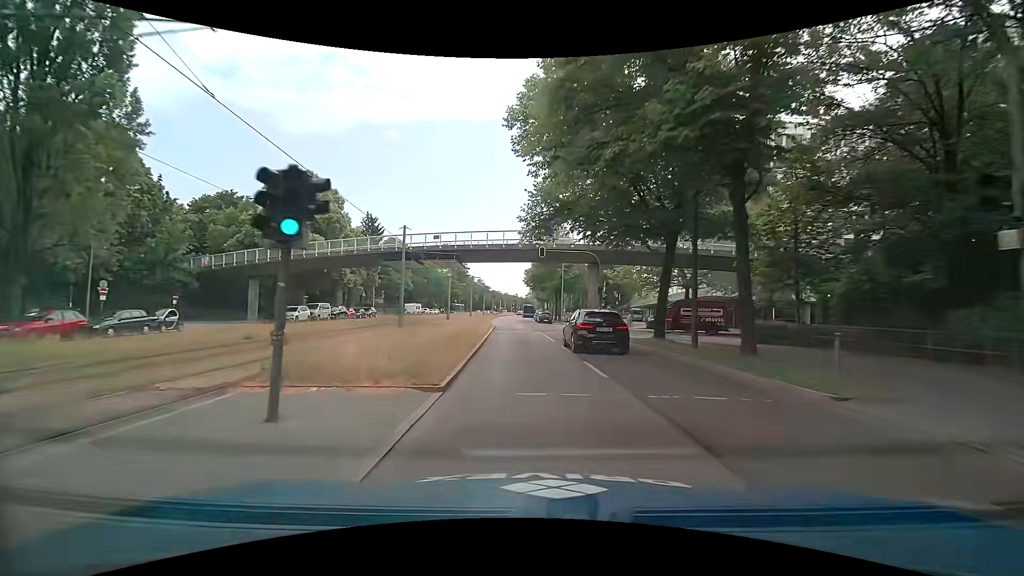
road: secondary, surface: asphalt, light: Day
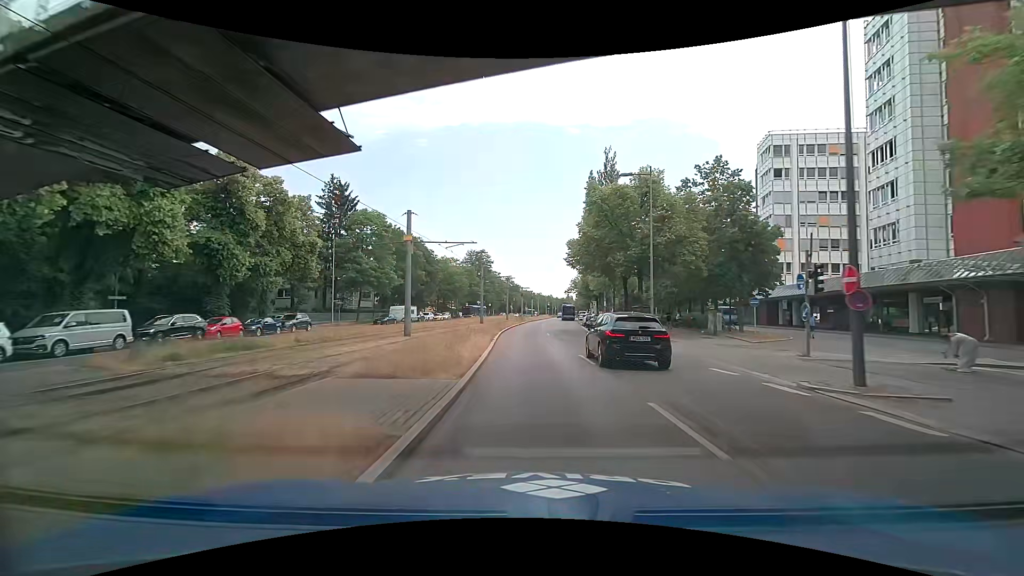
(-0.3, +33.6) m; -2°
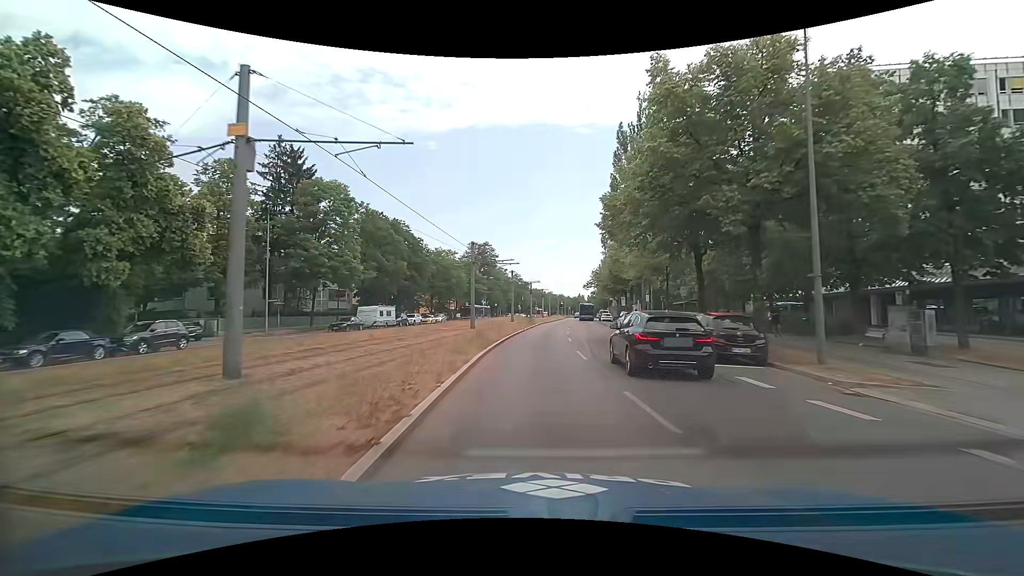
(-0.1, +17.1) m; -1°
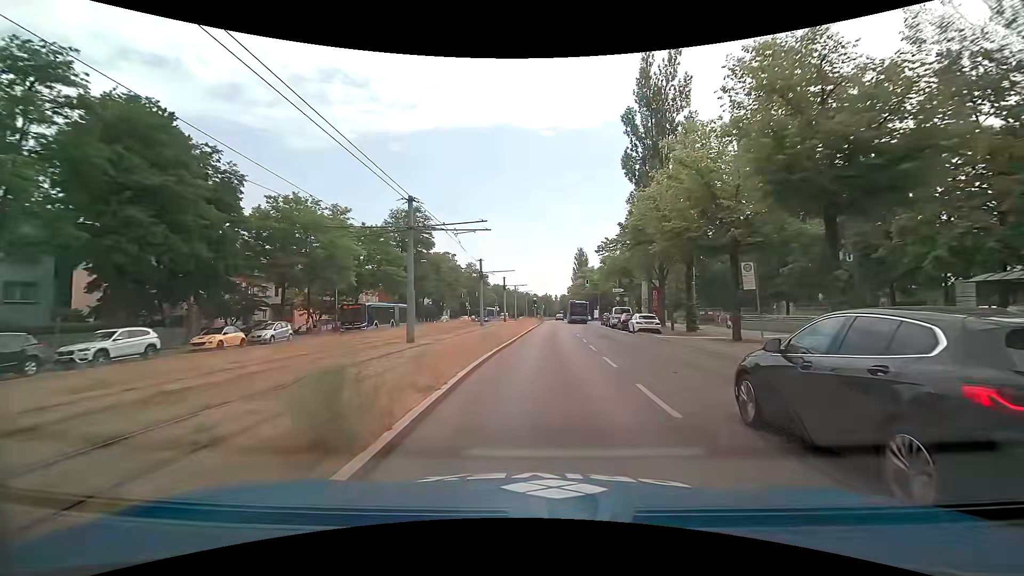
(+1.1, +44.5) m; +4°
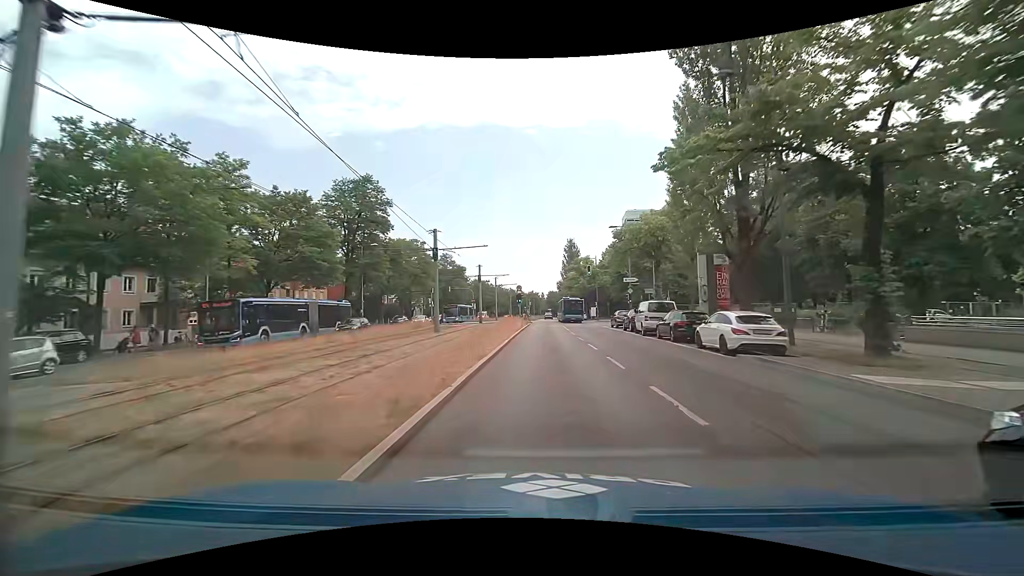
(+0.2, +17.9) m; +2°
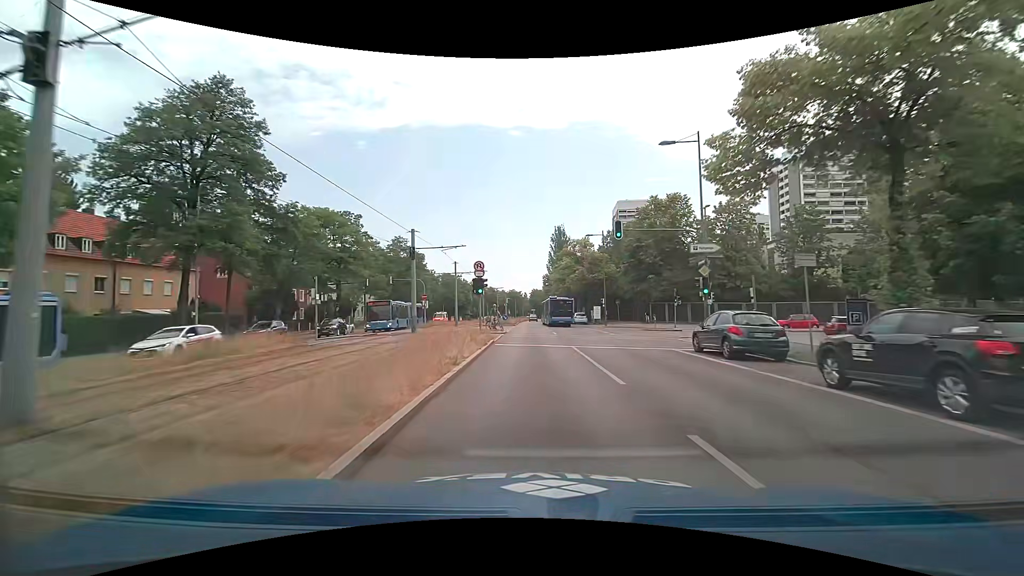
(+0.4, +26.6) m; +2°
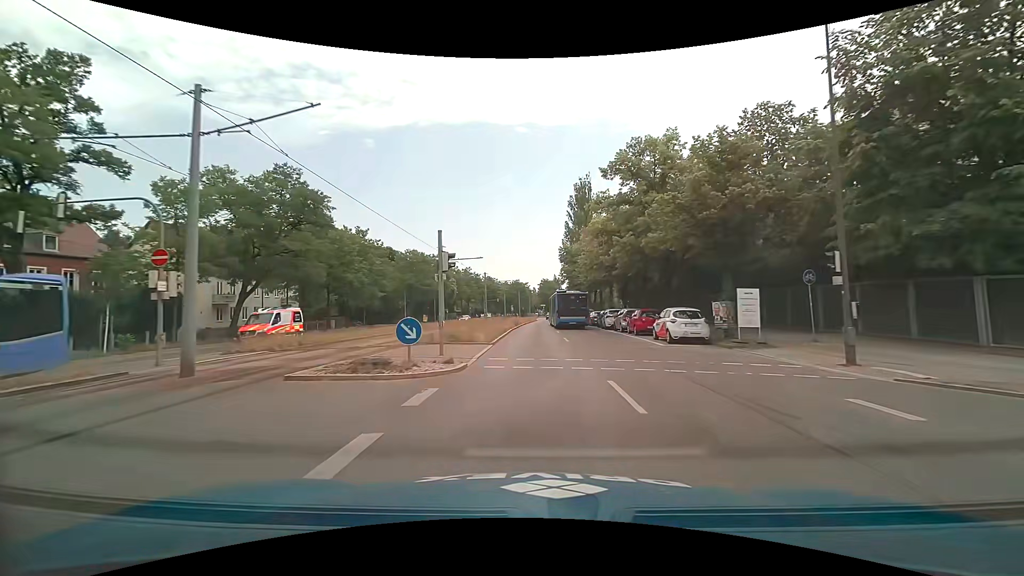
(+0.1, +42.8) m; -1°
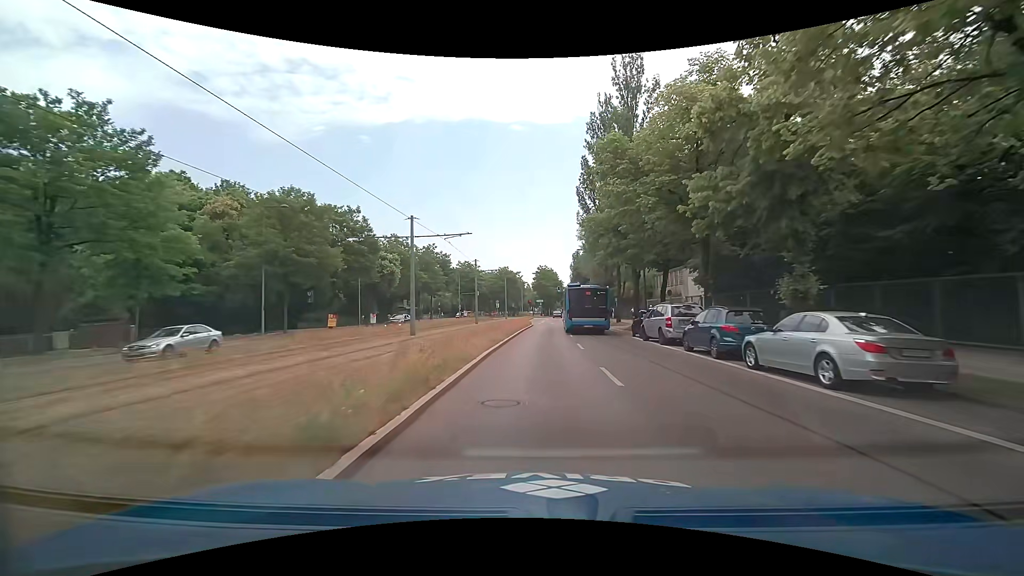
(+0.3, +40.6) m; +1°
(0, +10) (0, +20) (0, +30) (+1, +40) (+1, +50) (+2, +60) (+2, +70) (+3, +80) (+3, +90) (+3, +100) m
